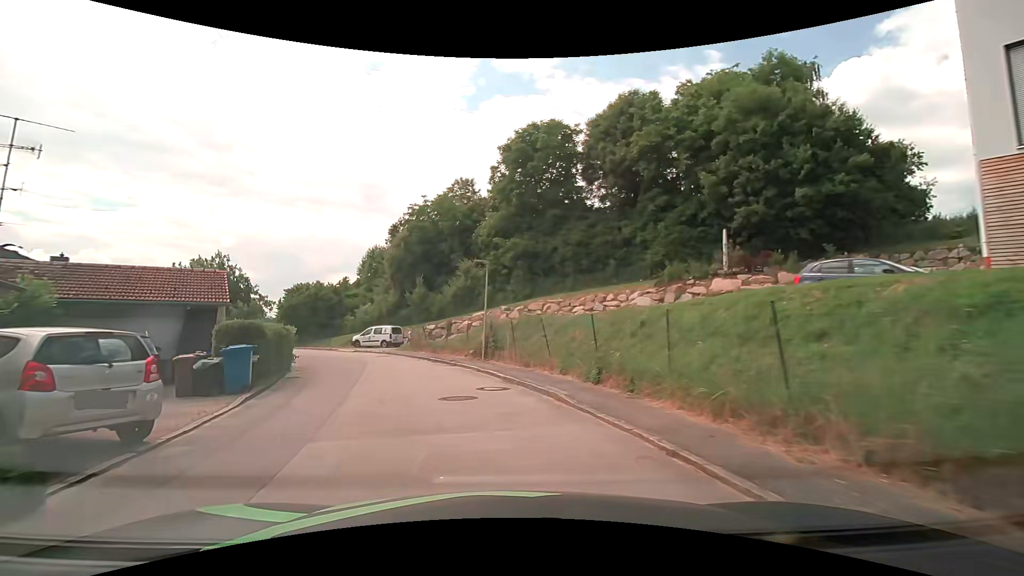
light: Day
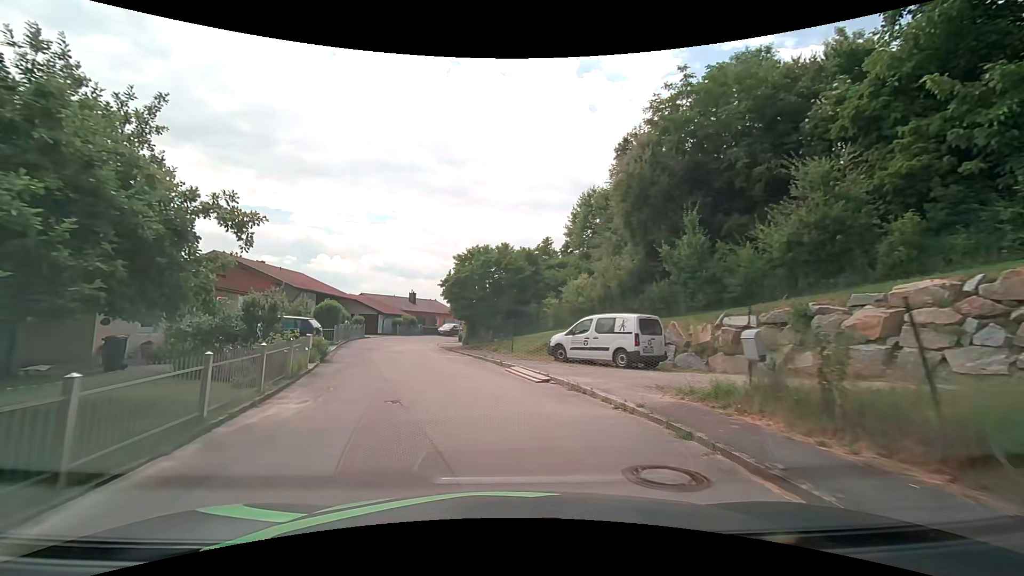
(-6.3, +23.5) m; -26°
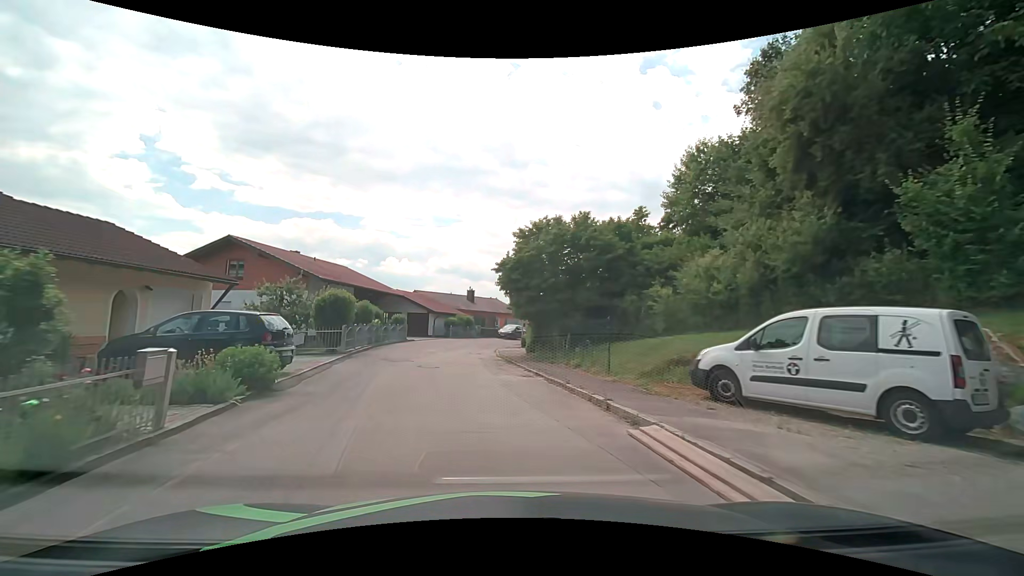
(-0.5, +8.8) m; -7°
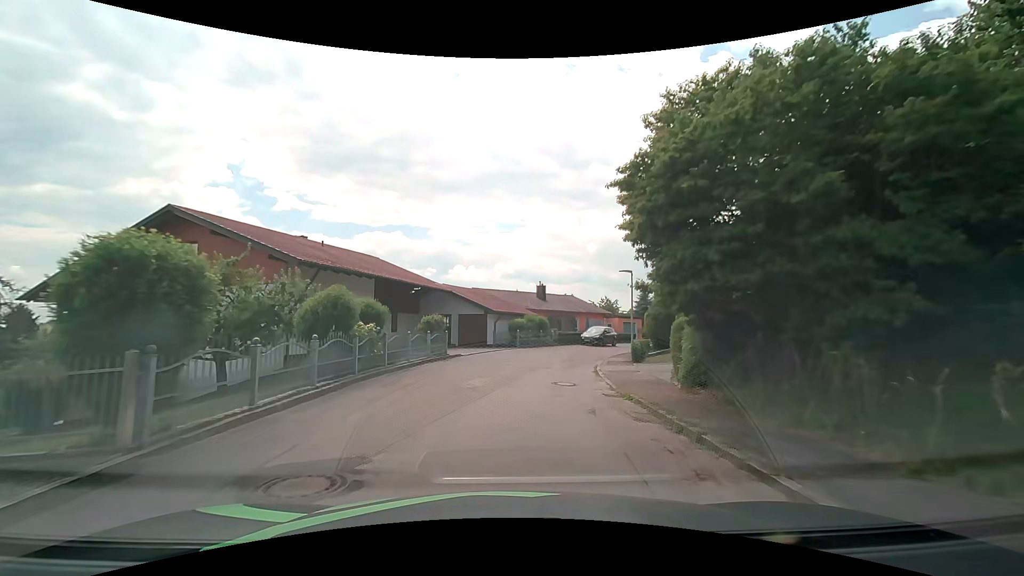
(-1.2, +13.4) m; -8°
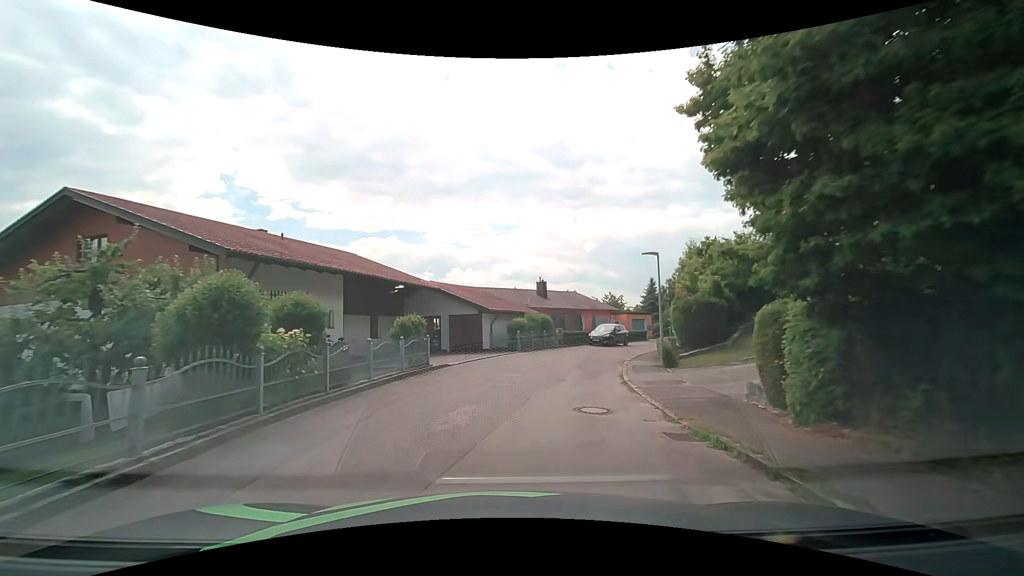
(0.0, +4.5) m; -1°
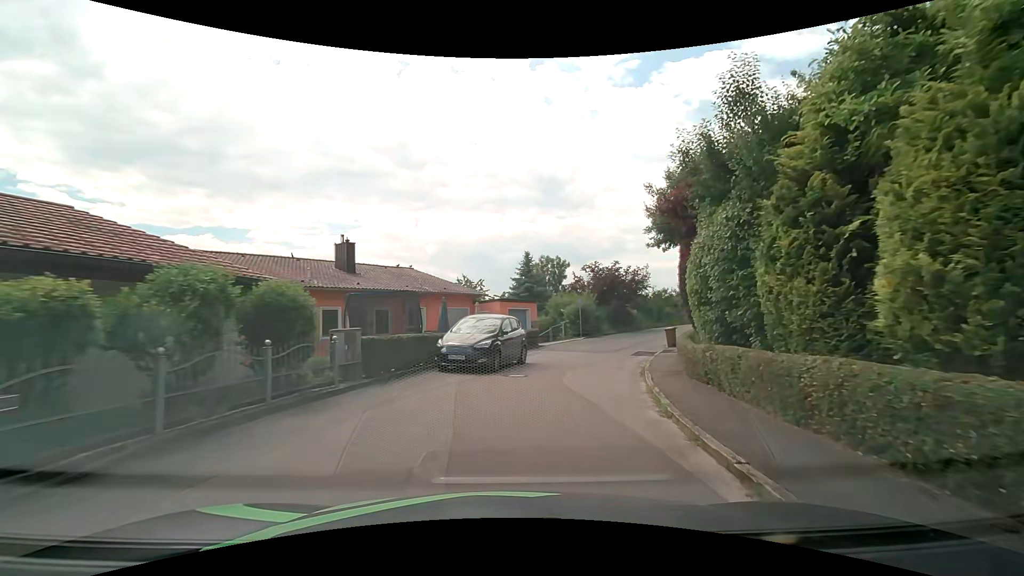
(+3.1, +23.0) m; +18°
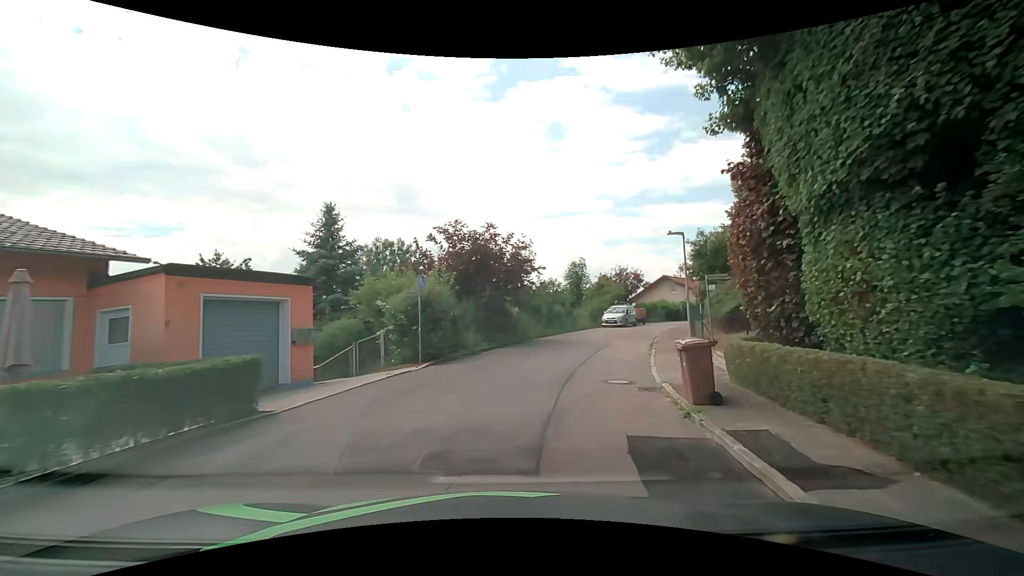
(+2.7, +18.0) m; +17°
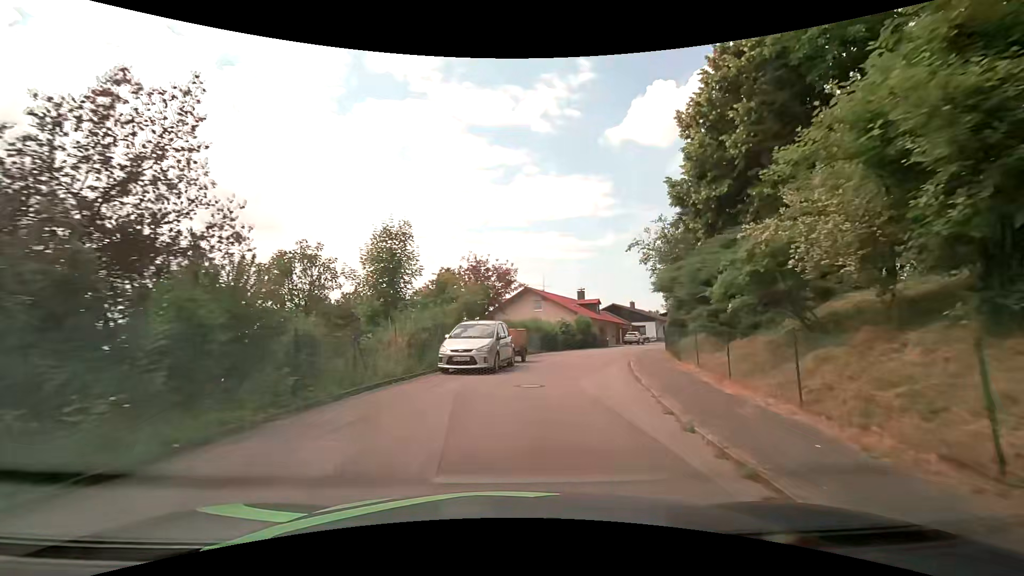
(+3.8, +22.0) m; +18°
(+1, +10) (+2, +20) (+5, +29) (+8, +39) (+13, +48) (+18, +57) (+23, +65) (+29, +73) (+36, +80) (+43, +87) m
